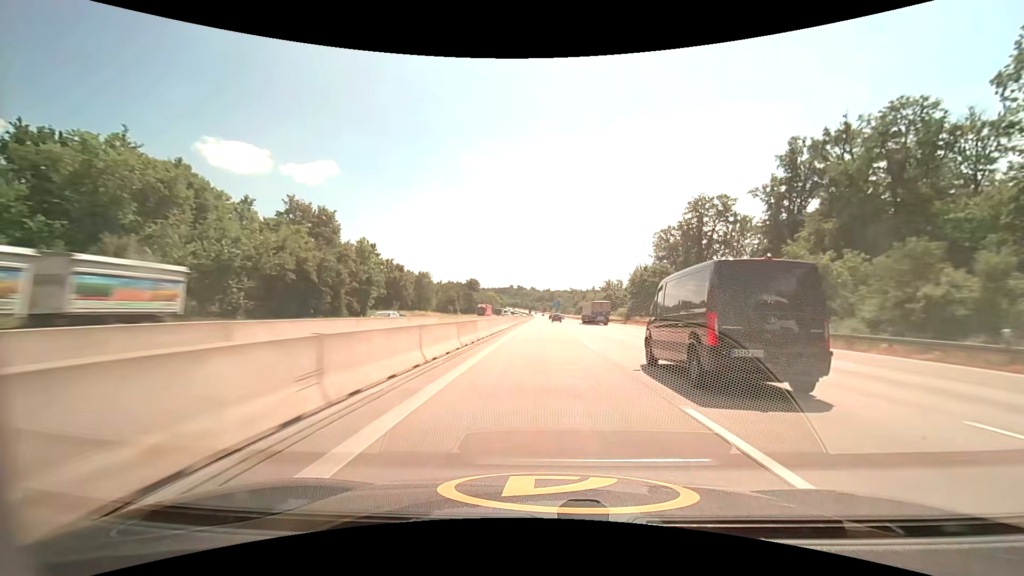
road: motorway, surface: asphalt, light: Day
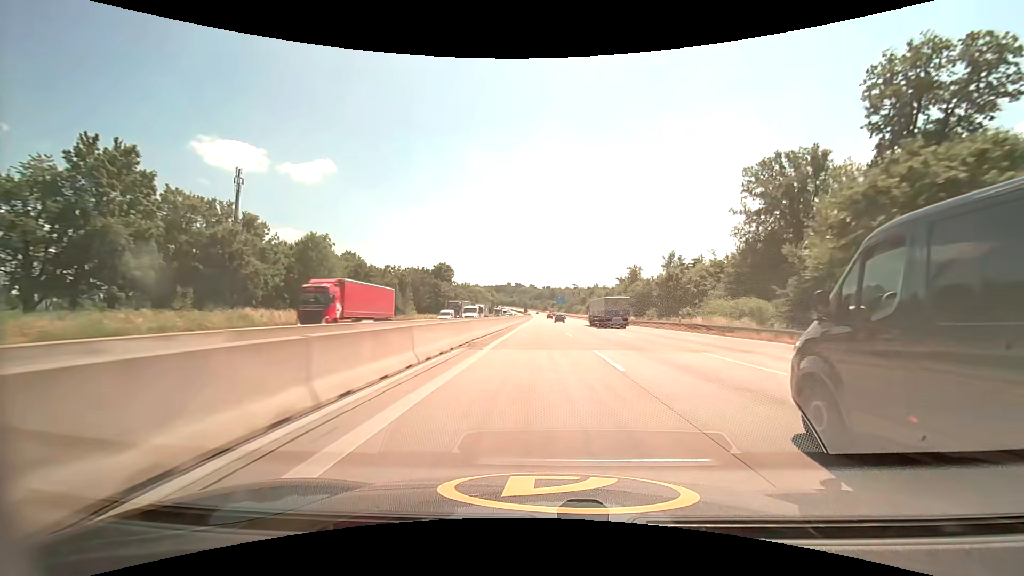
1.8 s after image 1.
(+0.1, +60.0) m; 0°
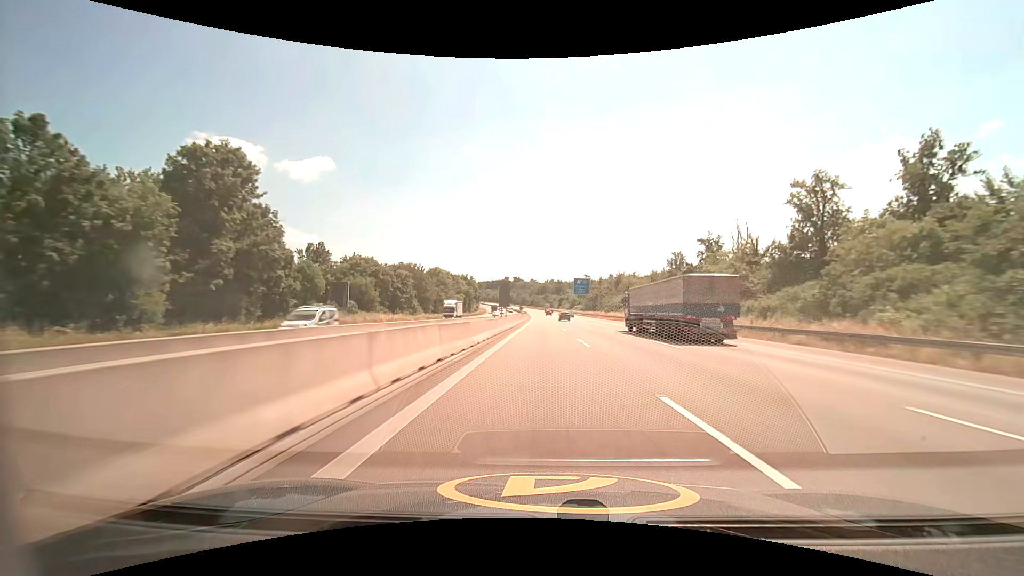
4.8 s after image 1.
(-0.4, +100.5) m; 0°
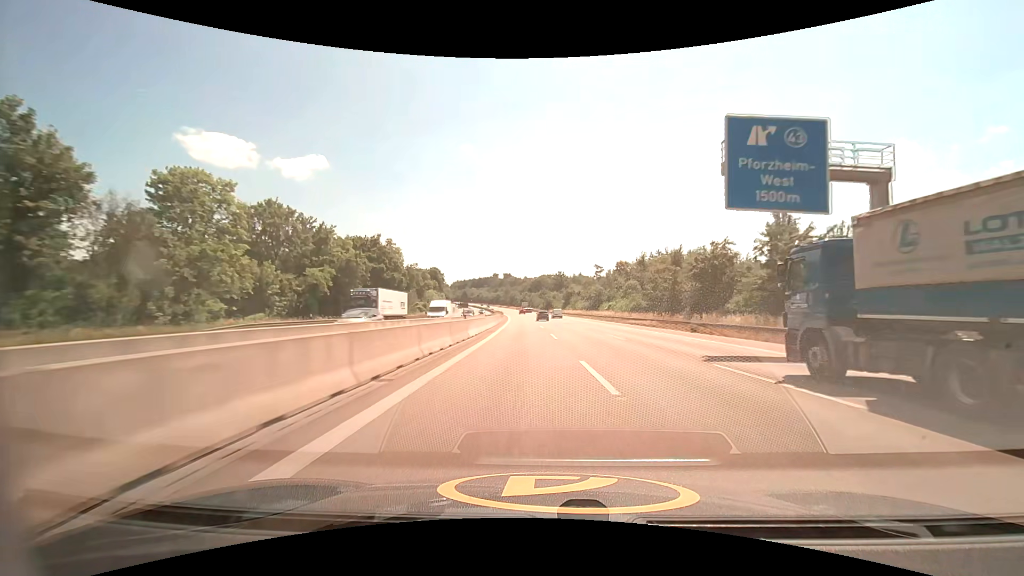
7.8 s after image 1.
(+0.3, +101.3) m; +1°
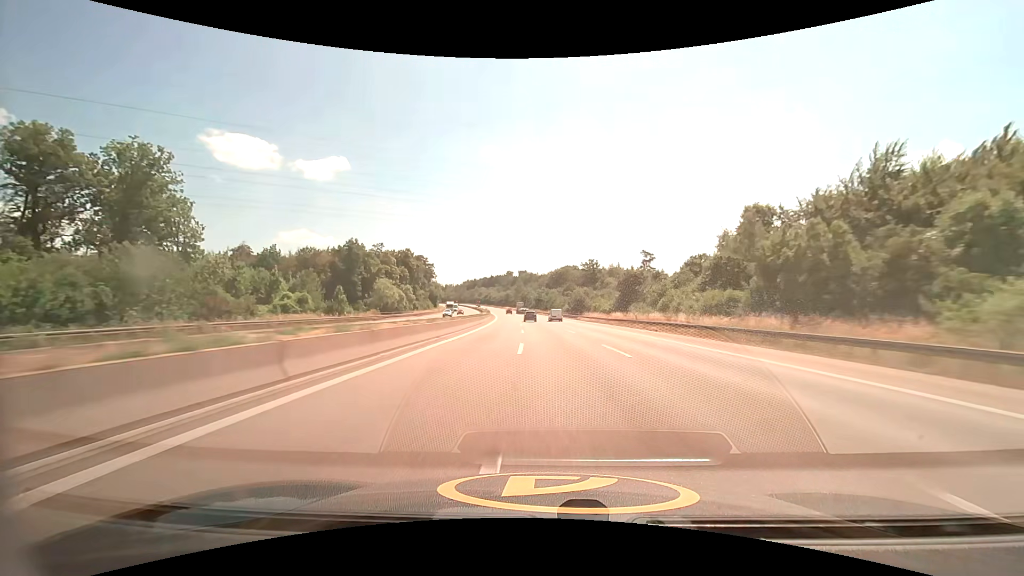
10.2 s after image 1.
(-1.2, +81.1) m; -2°
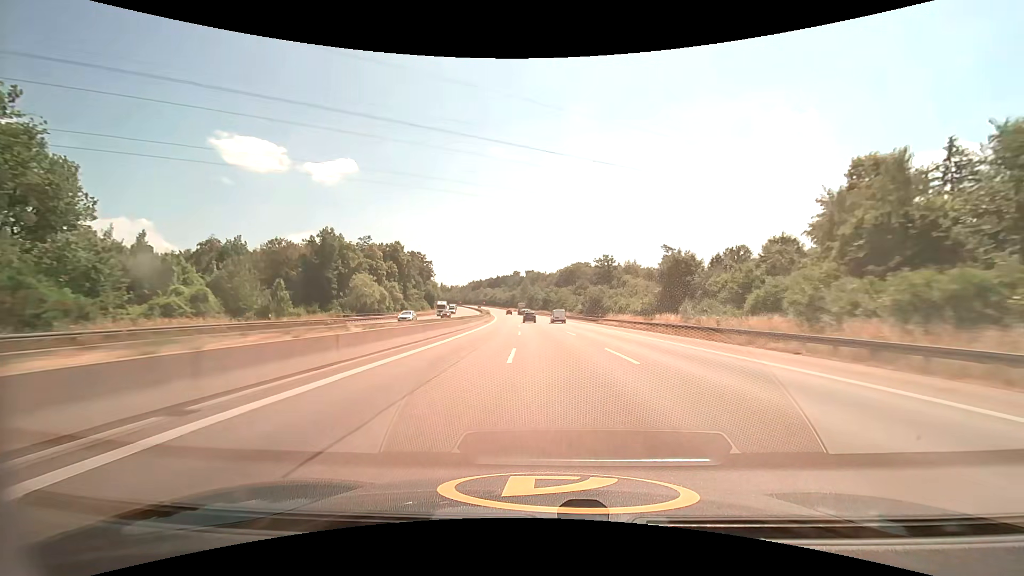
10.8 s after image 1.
(-0.2, +20.3) m; -1°
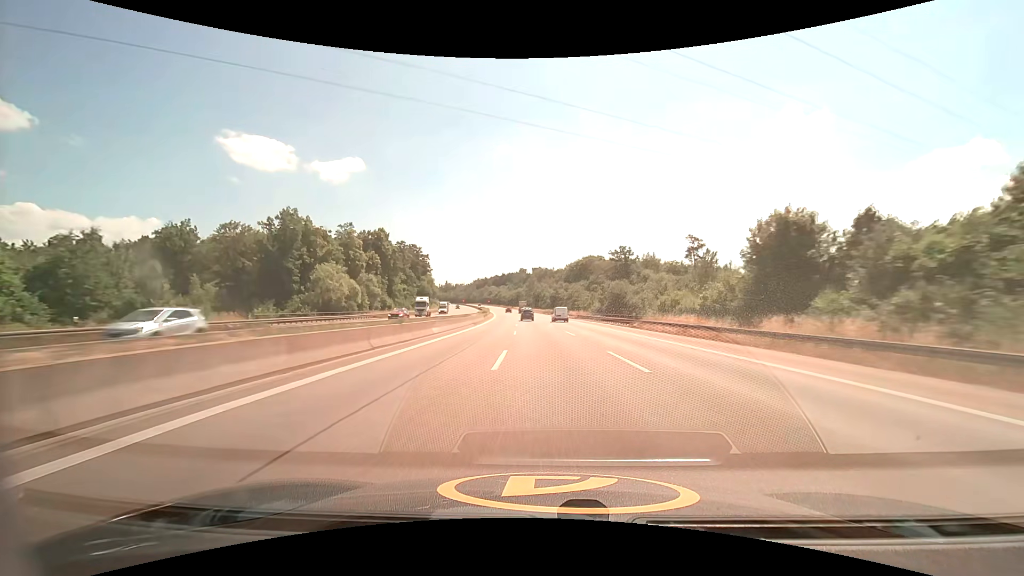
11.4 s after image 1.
(-0.2, +20.3) m; -1°
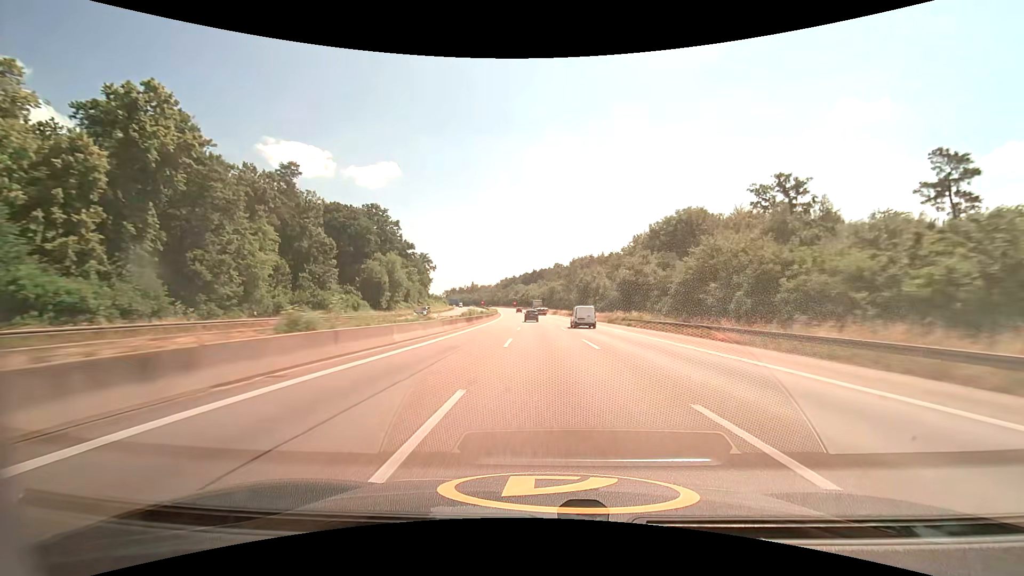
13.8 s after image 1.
(-3.0, +81.2) m; -4°
(0, +10) (0, +20) (0, +30) (-1, +40) (-1, +50) (-1, +60) (-2, +70) (-2, +80) (-3, +90) (-3, +100) m
